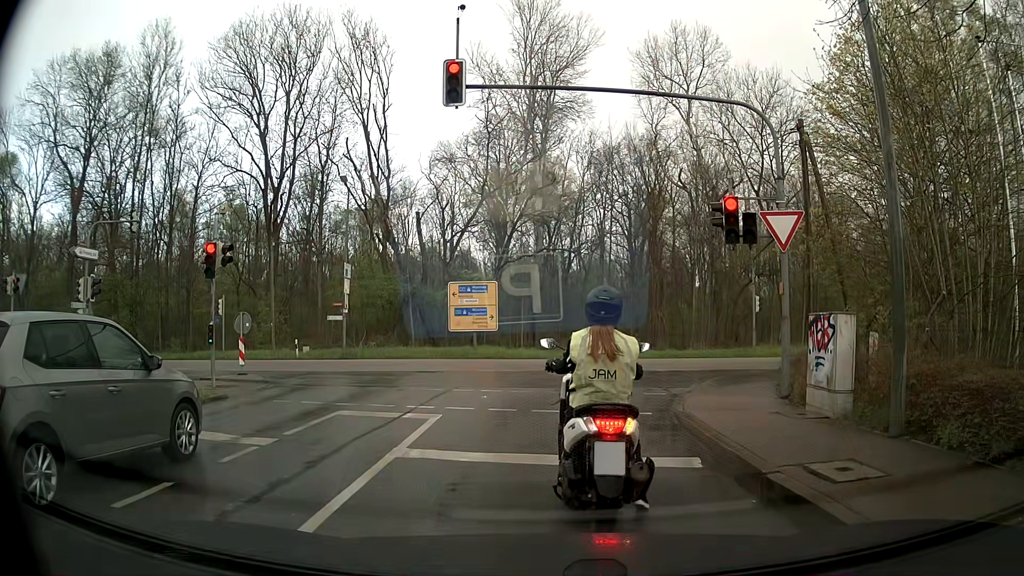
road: tertiary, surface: asphalt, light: Day
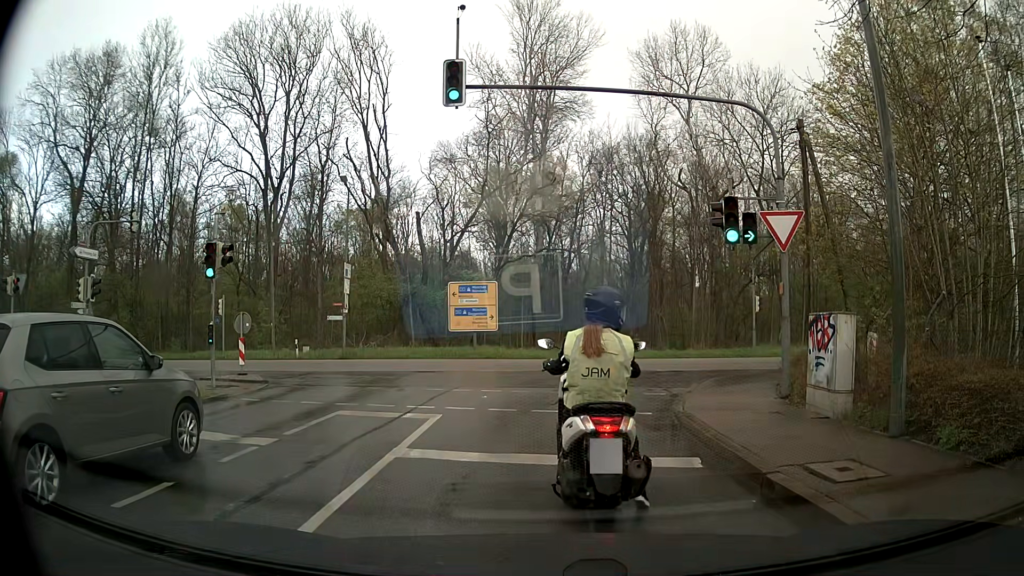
(0.0, 0.0) m; 0°
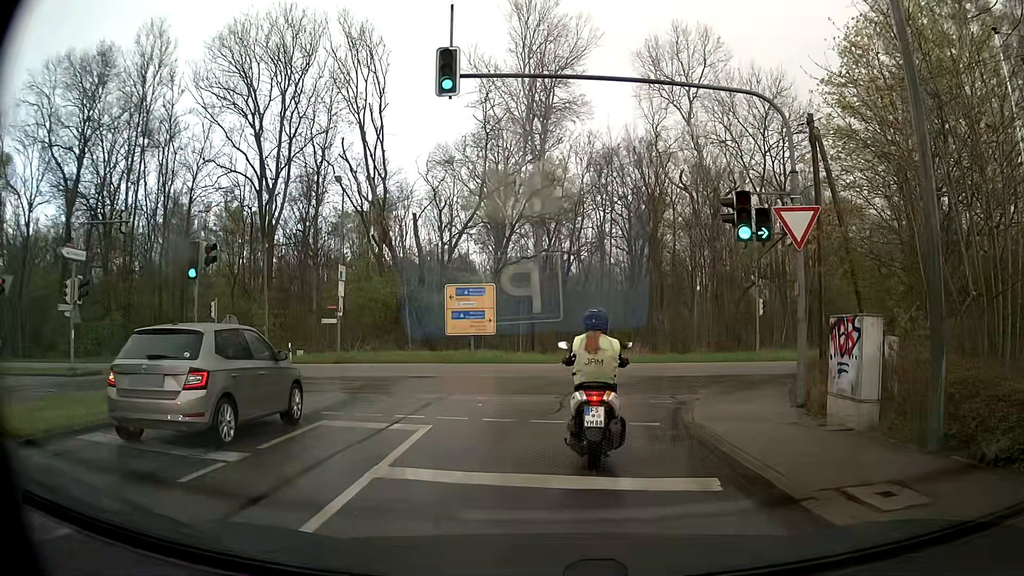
(0.0, +0.9) m; -1°
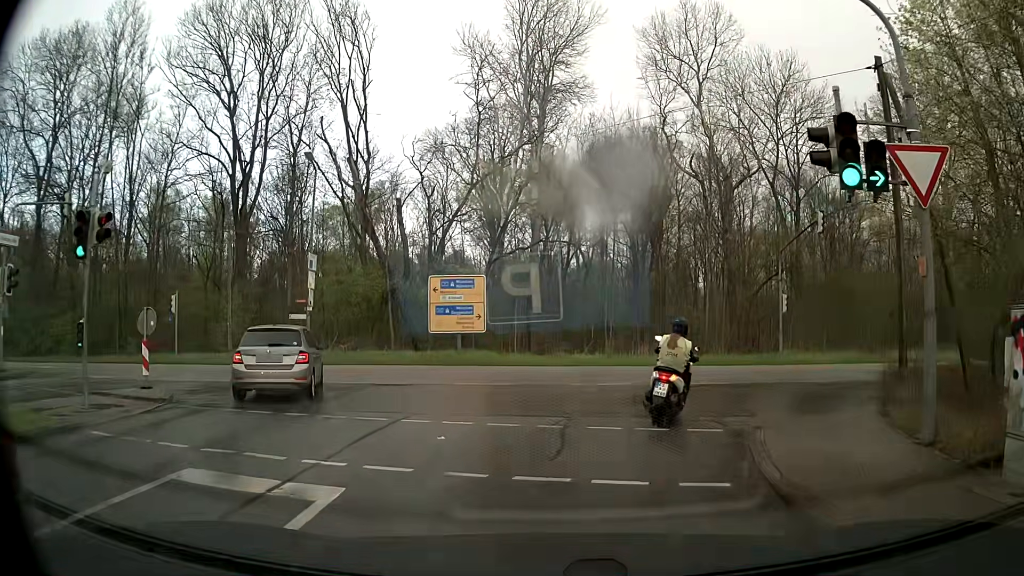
(0.0, +4.4) m; 0°
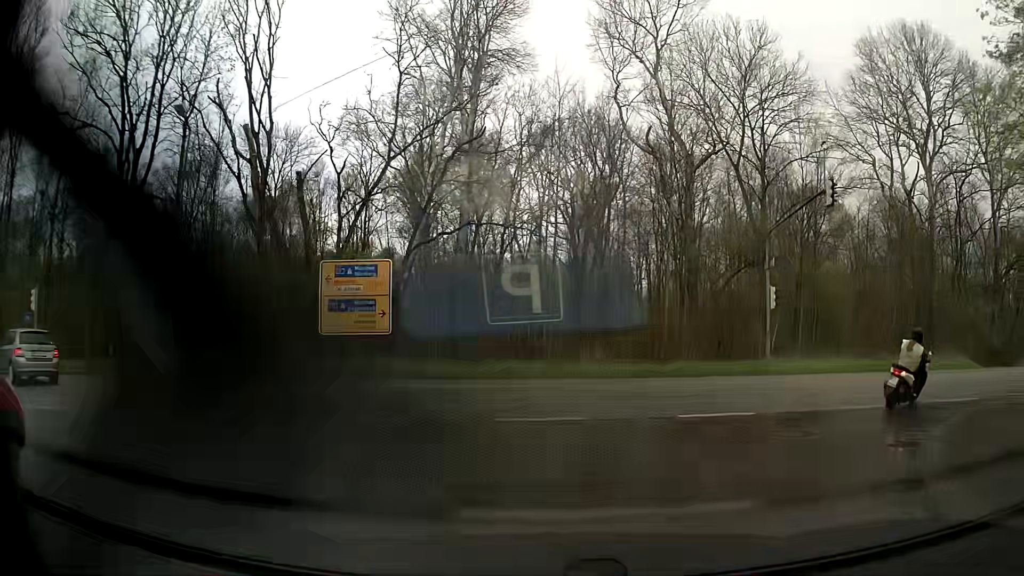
(+0.1, +7.3) m; +5°
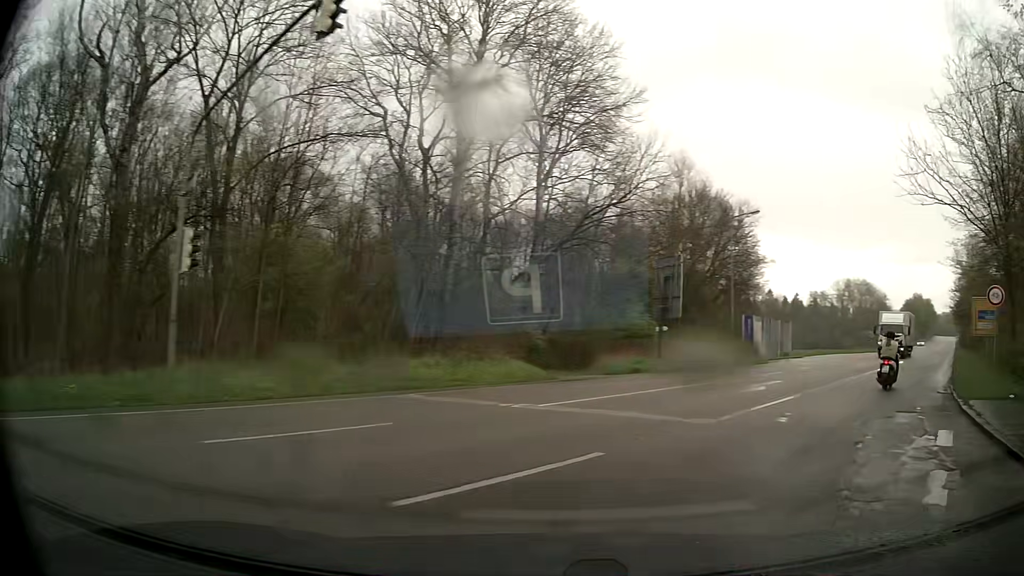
(+4.3, +12.4) m; +44°
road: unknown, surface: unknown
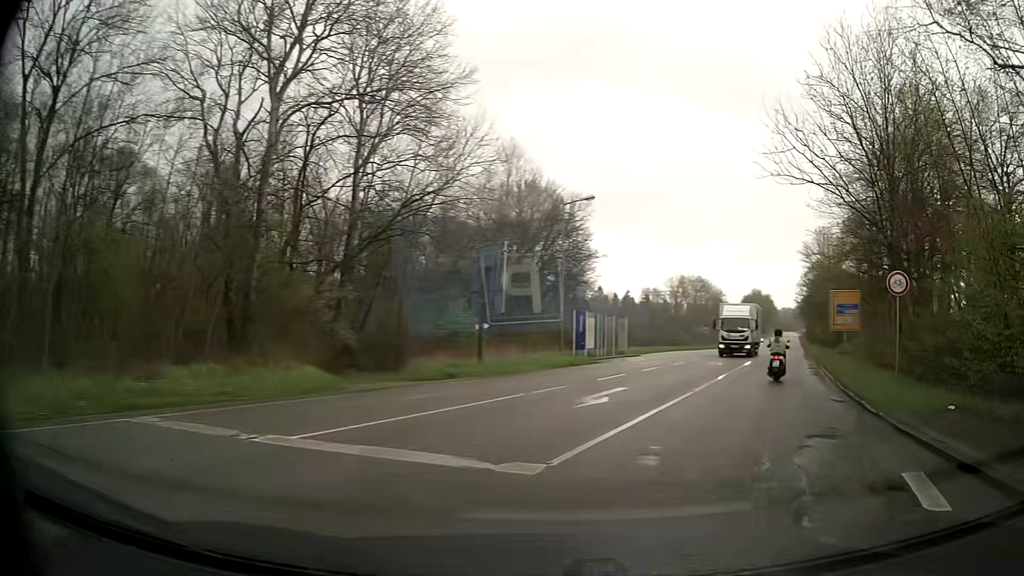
(+0.6, +3.8) m; +16°
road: secondary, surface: asphalt
(+2, +10) (+5, +19) (+8, +29) (+12, +38) (+15, +47) (+19, +57) (+22, +66) (+25, +76) (+28, +85) (+32, +95) m
